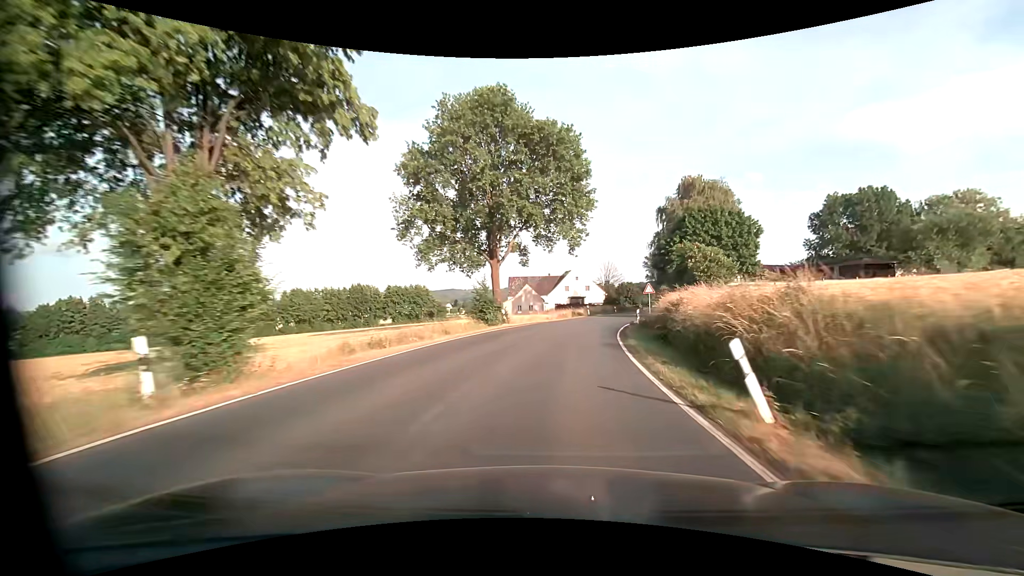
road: primary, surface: asphalt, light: Day
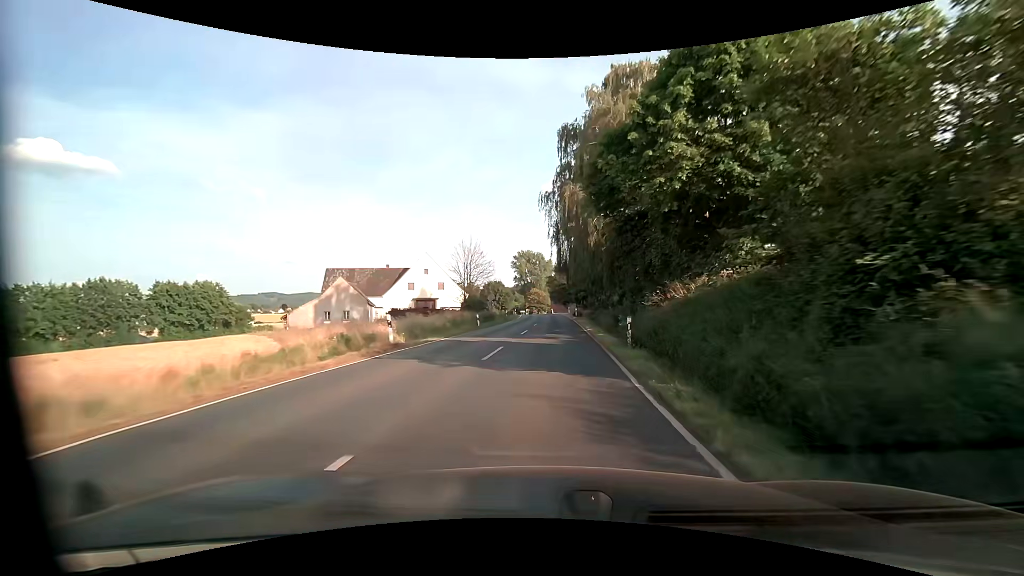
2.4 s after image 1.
(+5.3, +39.2) m; +15°
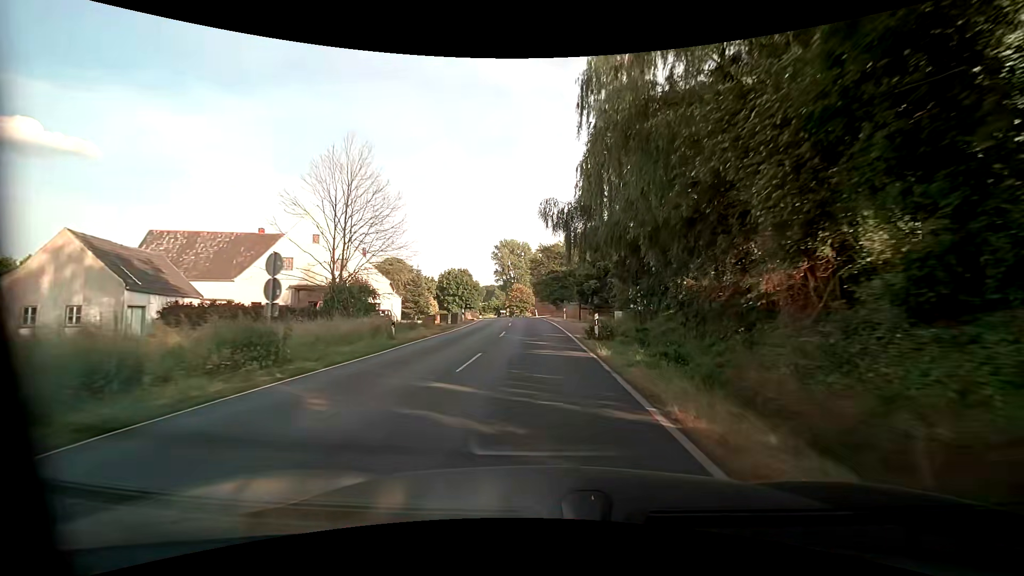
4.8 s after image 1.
(+1.1, +37.5) m; +1°
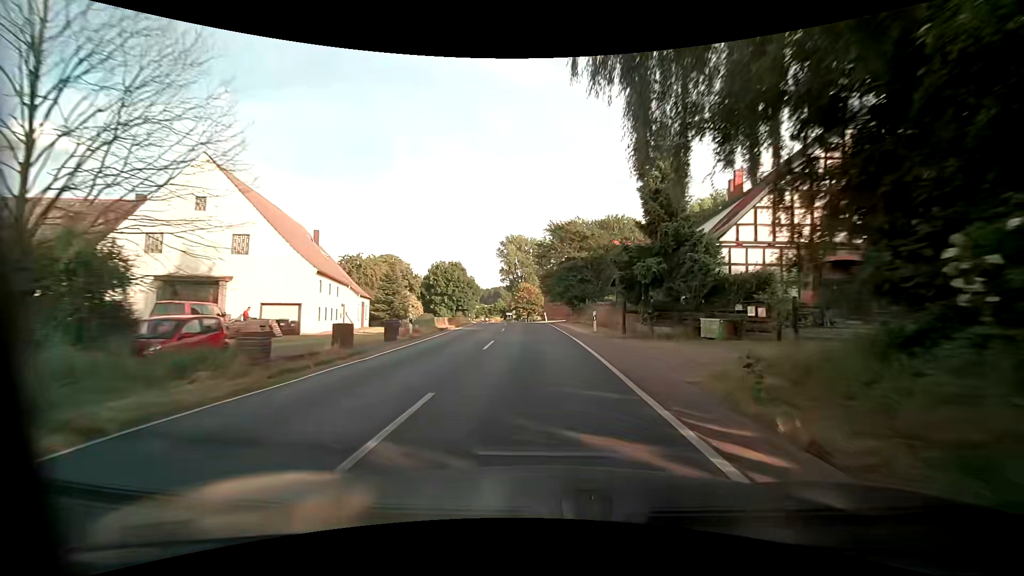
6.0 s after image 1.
(-0.1, +18.6) m; -1°
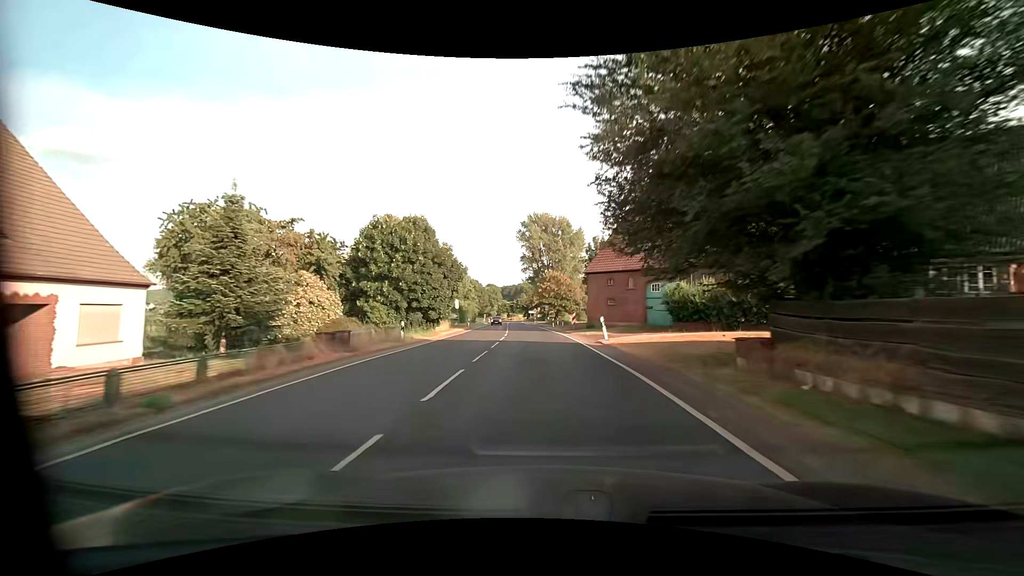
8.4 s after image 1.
(-1.2, +38.2) m; -3°
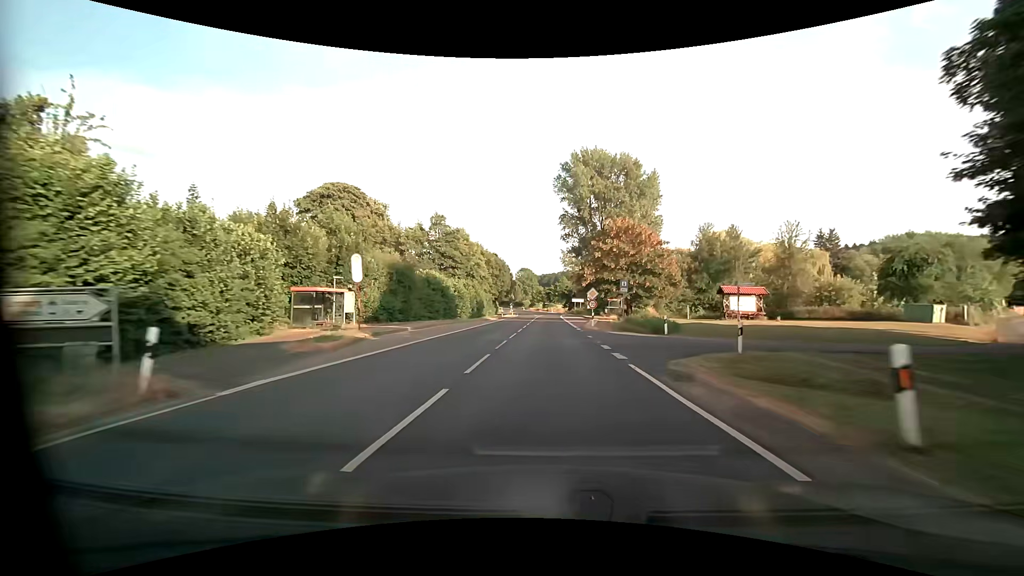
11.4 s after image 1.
(-2.3, +51.8) m; -5°
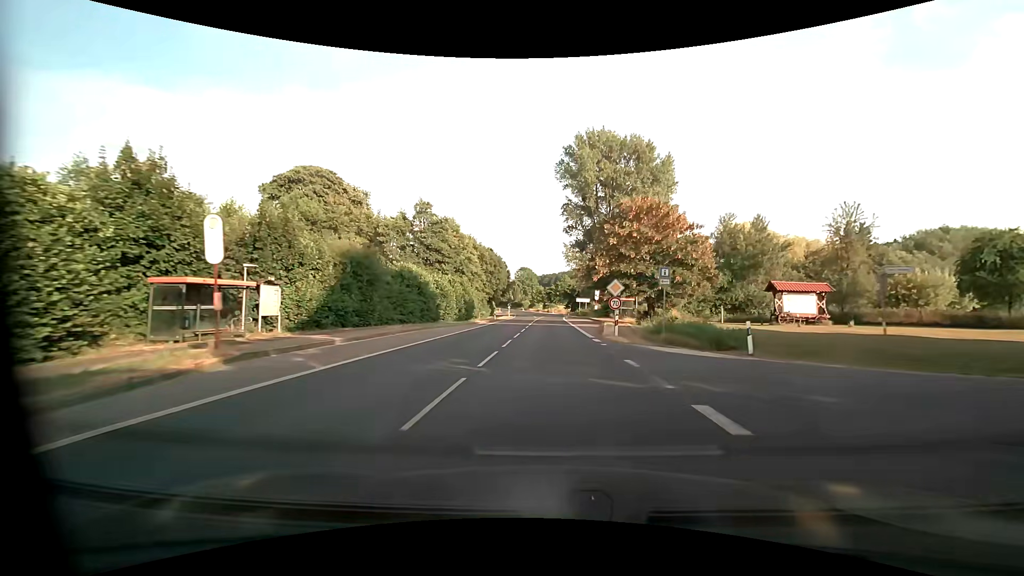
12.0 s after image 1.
(0.0, +10.8) m; 0°
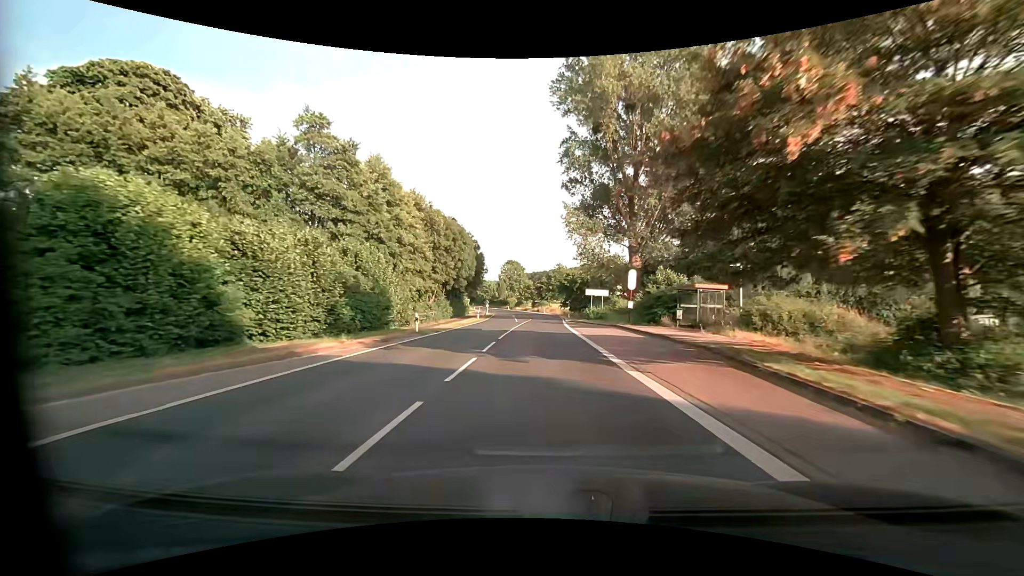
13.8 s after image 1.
(+0.4, +32.6) m; +1°
(0, +10) (0, +20) (0, +30) (0, +40) (0, +50) (0, +60) (+1, +70) (0, +80) (0, +90) (-1, +100) m
